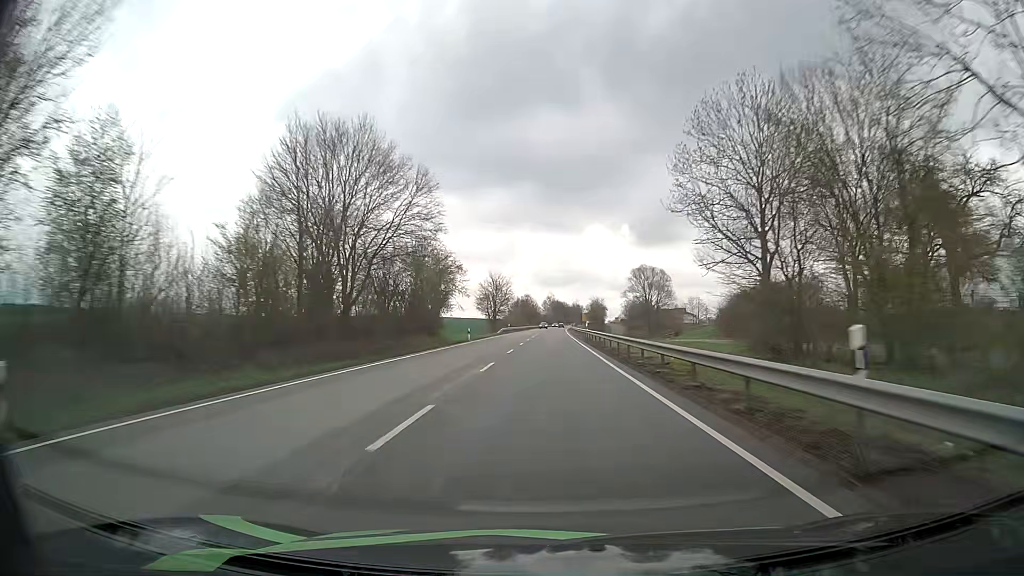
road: primary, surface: asphalt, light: Day
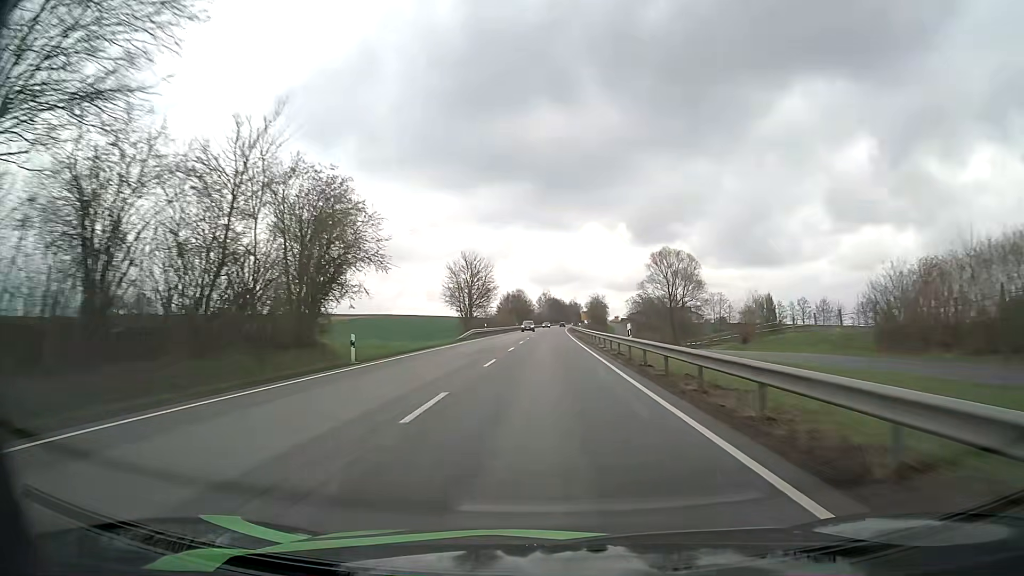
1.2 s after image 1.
(+0.1, +33.2) m; +1°
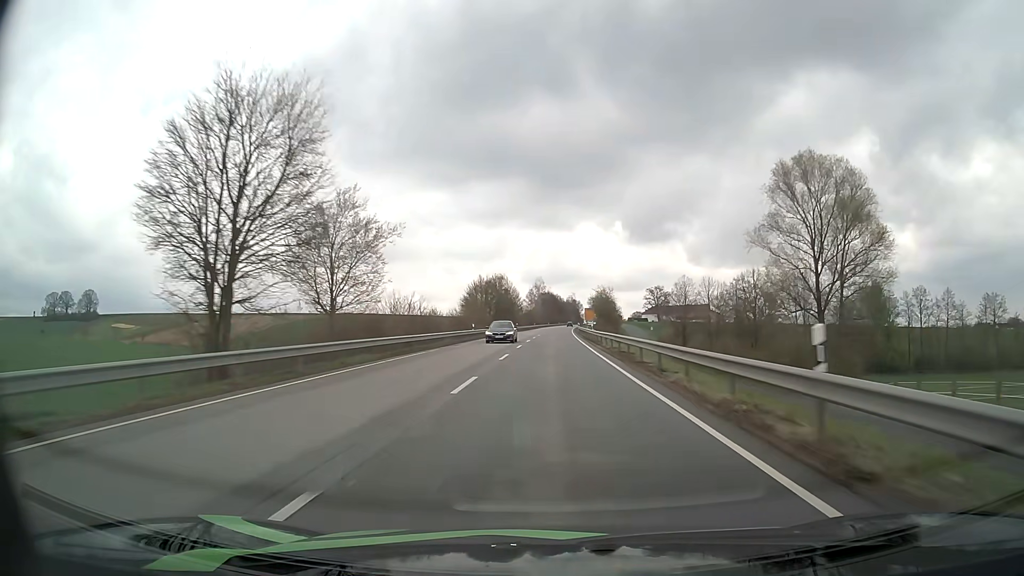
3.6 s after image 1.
(+0.1, +66.4) m; 0°
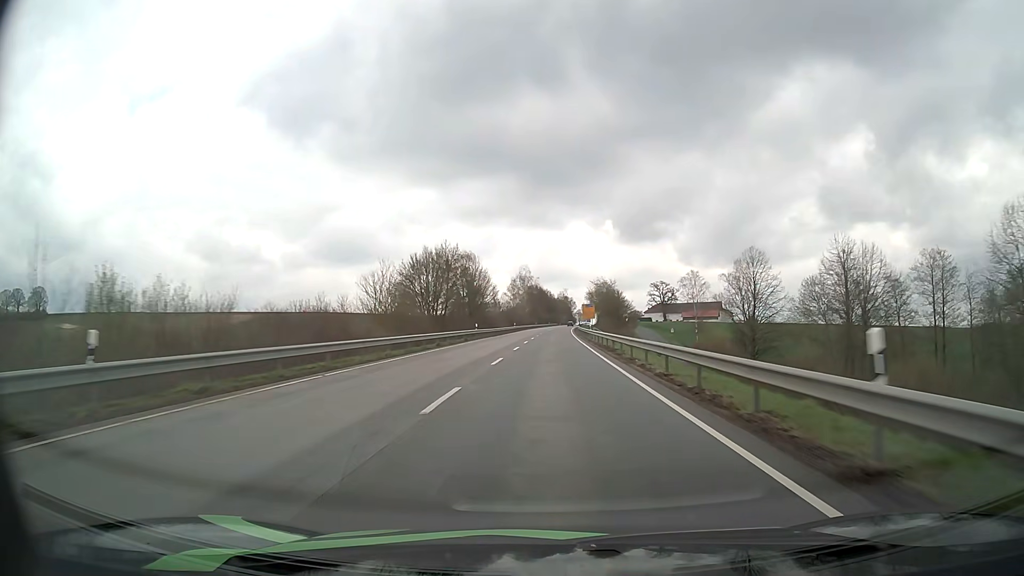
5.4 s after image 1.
(+0.3, +49.8) m; +1°
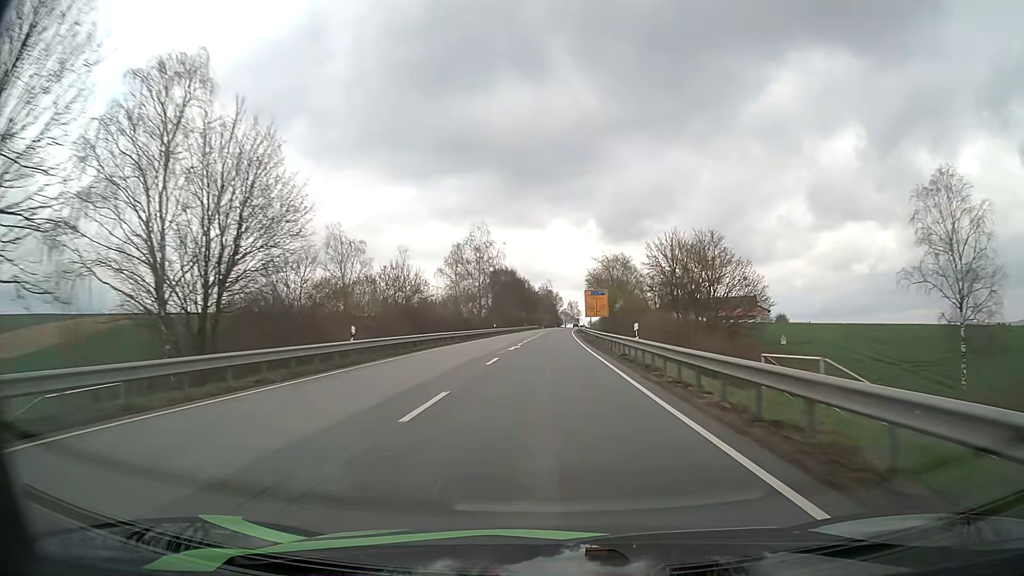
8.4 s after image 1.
(+1.1, +83.0) m; +2°
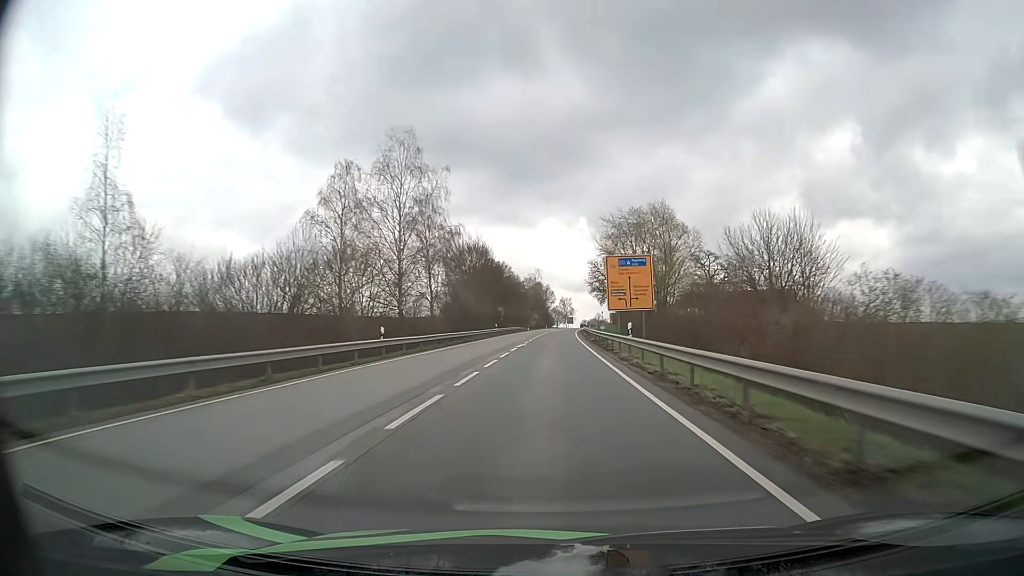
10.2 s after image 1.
(+0.5, +49.8) m; +1°
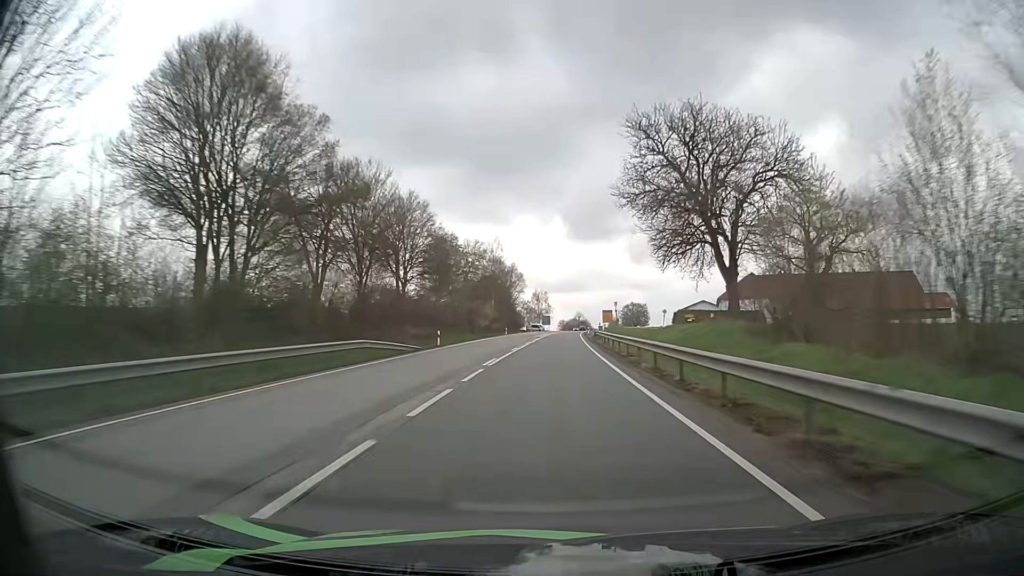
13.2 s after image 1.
(+1.3, +83.1) m; +2°
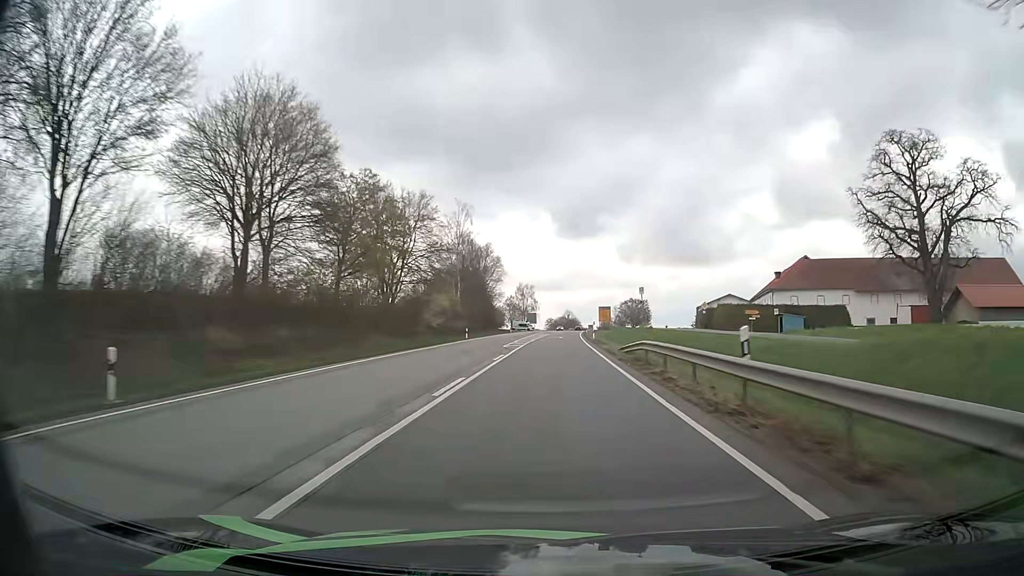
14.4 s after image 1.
(+0.5, +33.3) m; +1°
(0, +10) (0, +20) (0, +30) (0, +40) (+1, +50) (+1, +60) (+1, +70) (+2, +80) (+2, +90) (+3, +100) m
